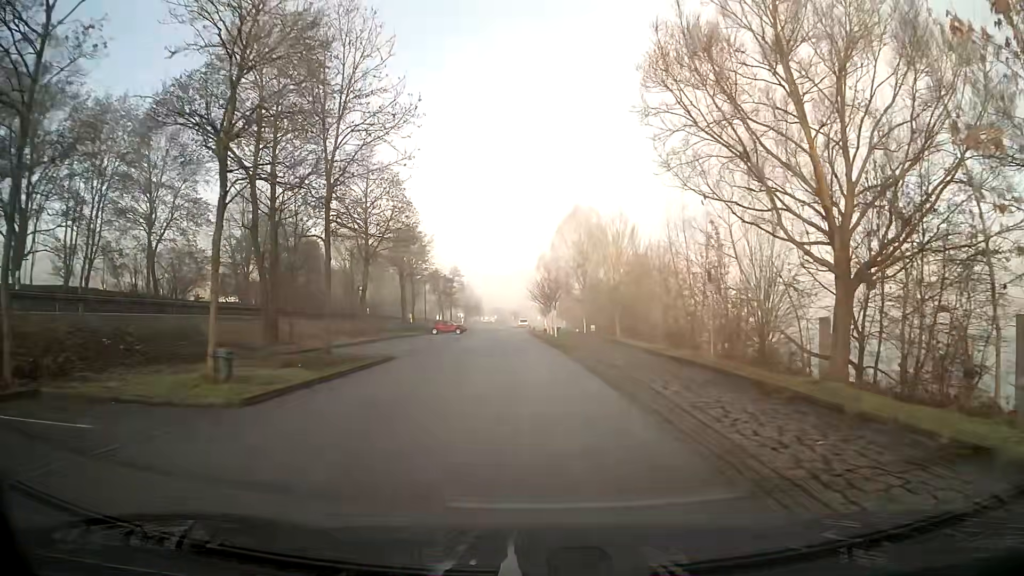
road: residential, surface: asphalt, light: Day
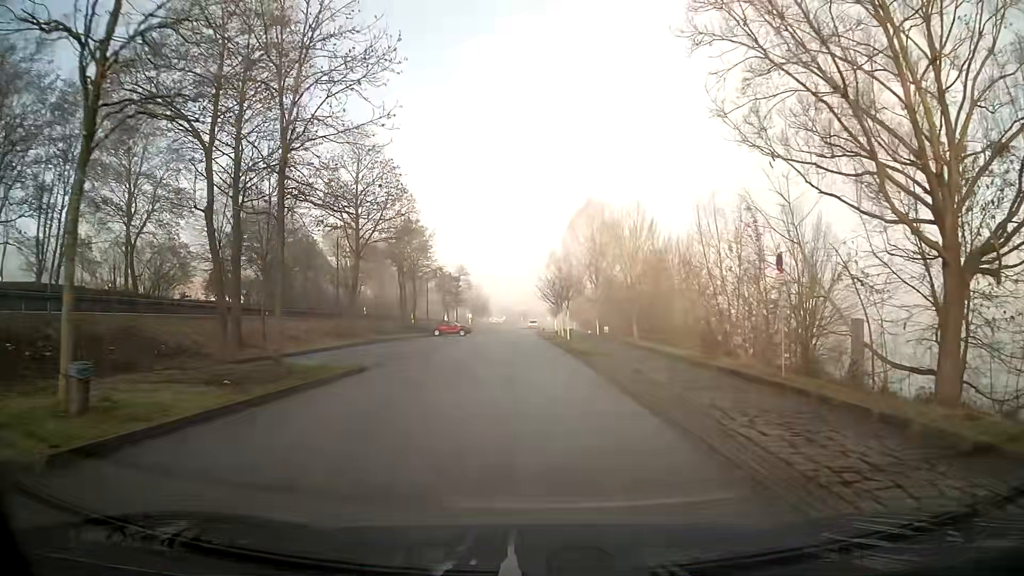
(0.0, +5.1) m; -1°
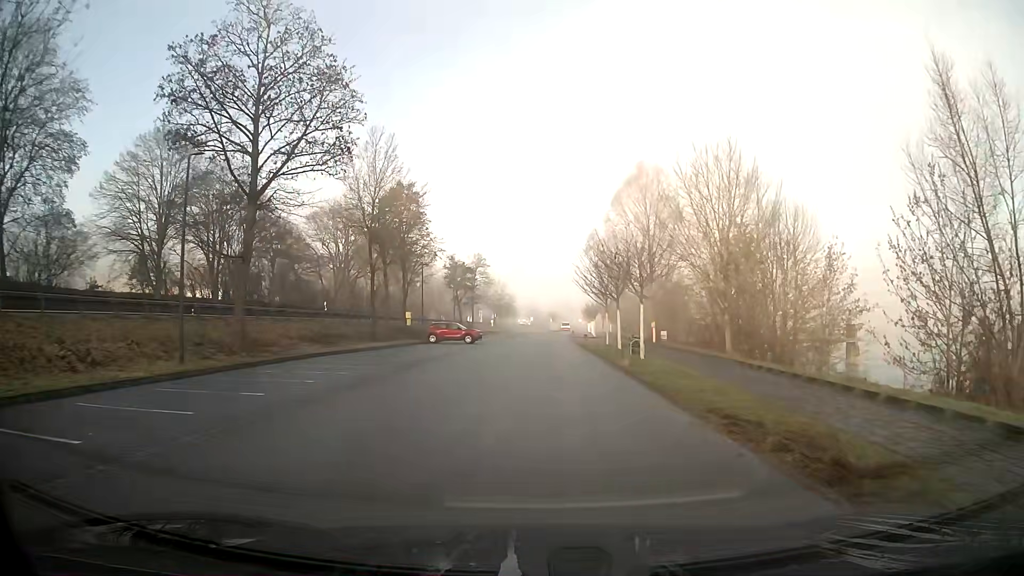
(-0.4, +20.3) m; -2°
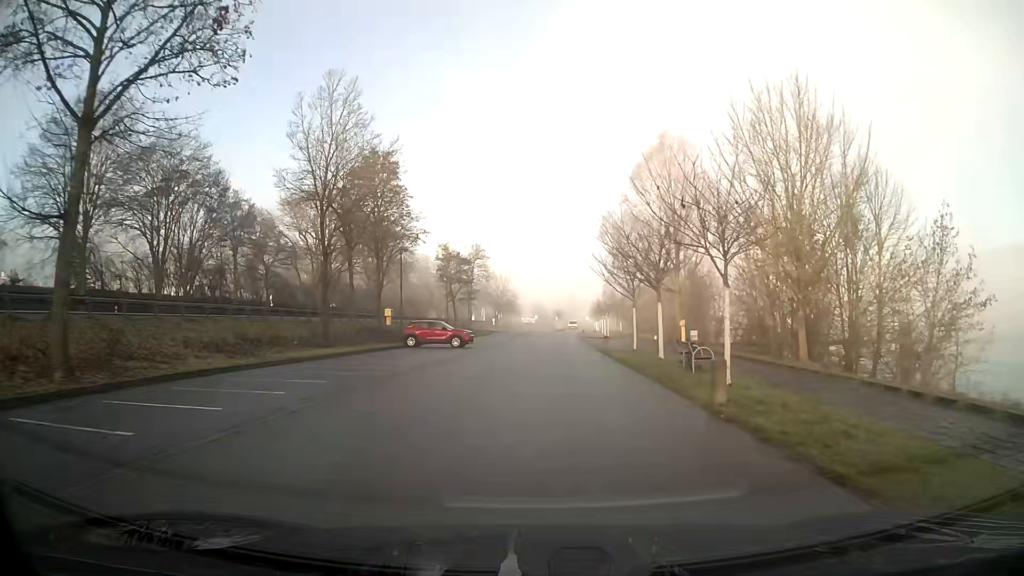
(0.0, +10.2) m; 0°
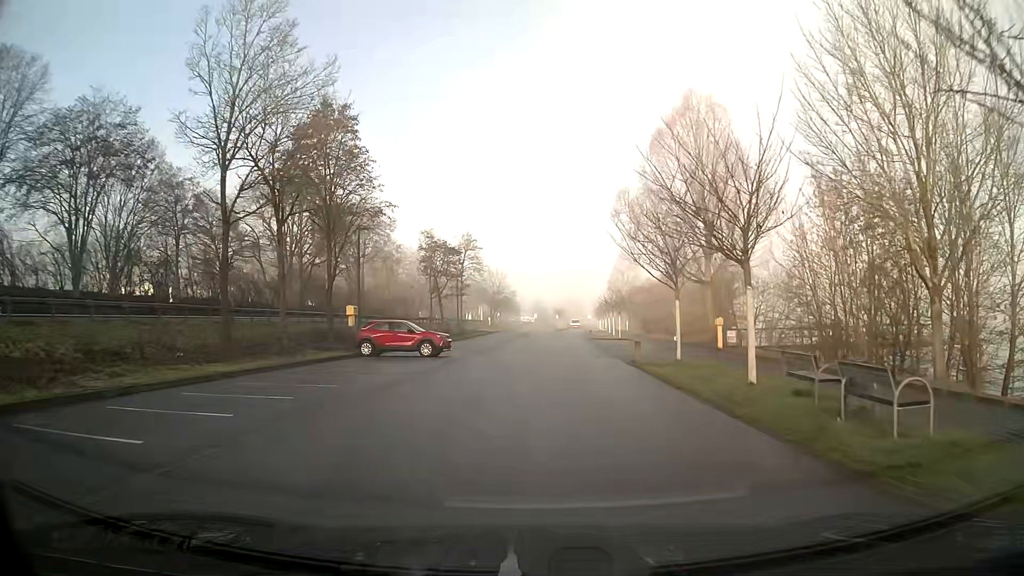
(0.0, +10.3) m; 0°
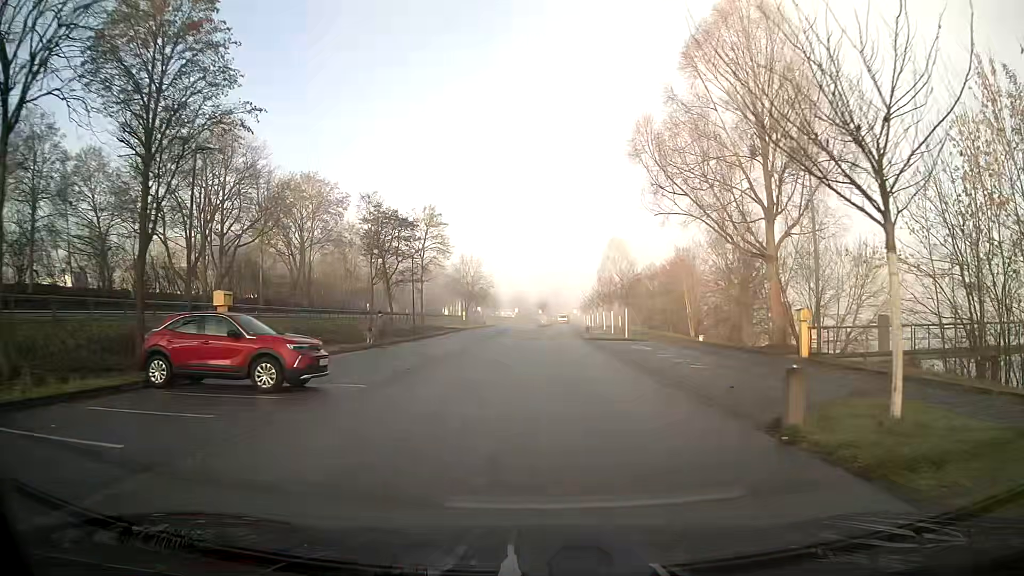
(+0.2, +15.5) m; +2°
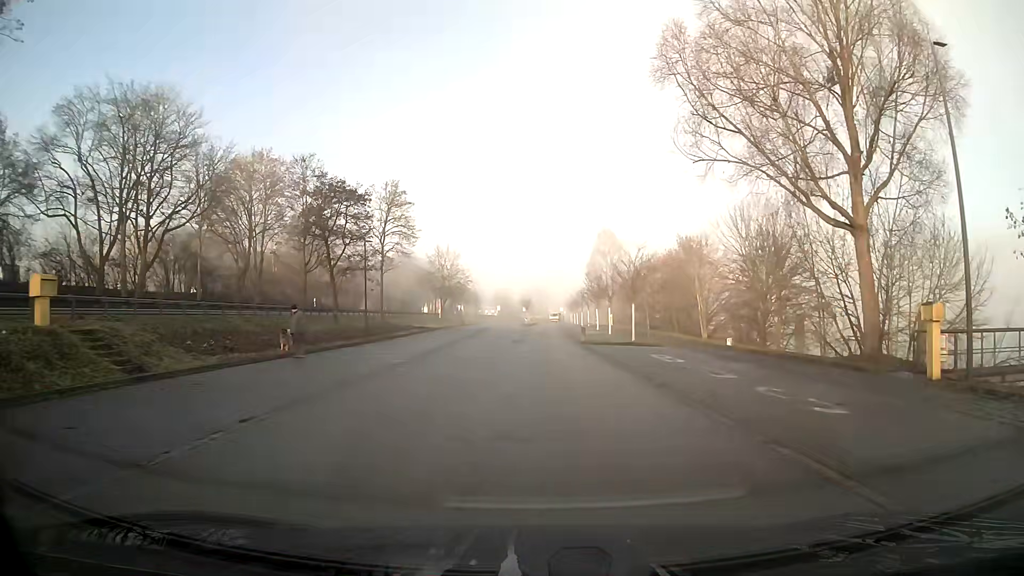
(+0.1, +10.2) m; +1°
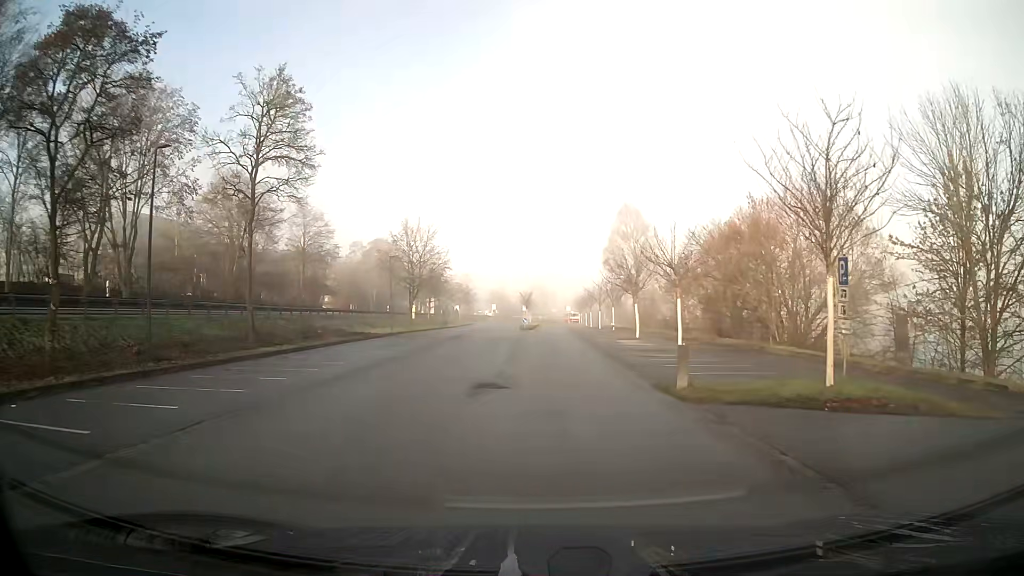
(+0.1, +24.7) m; 0°
(0, +10) (0, +20) (+1, +30) (+1, +40) (+1, +50) (+1, +60) (+1, +70) (+2, +80) (+2, +90) (+2, +100) m
